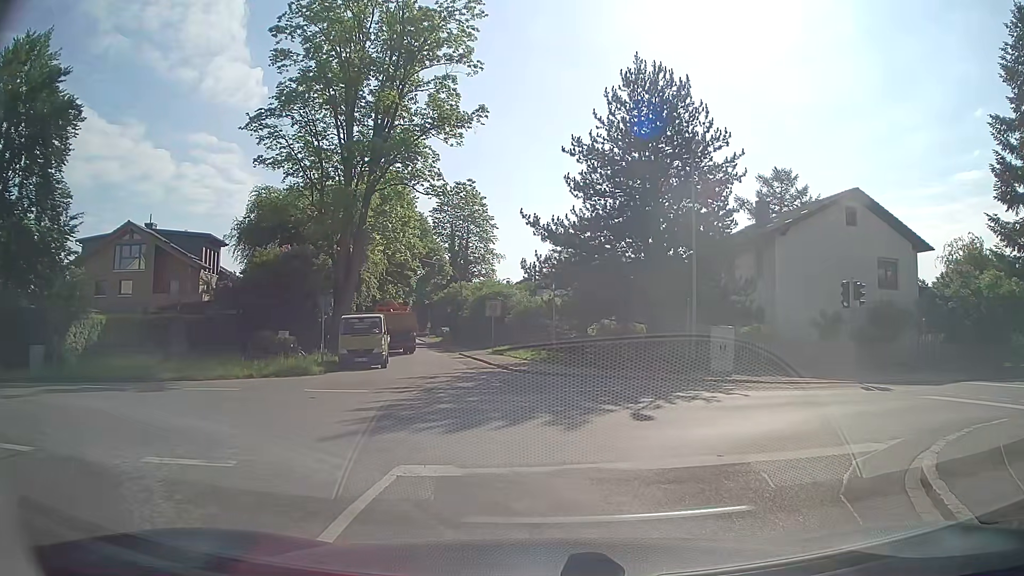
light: Day
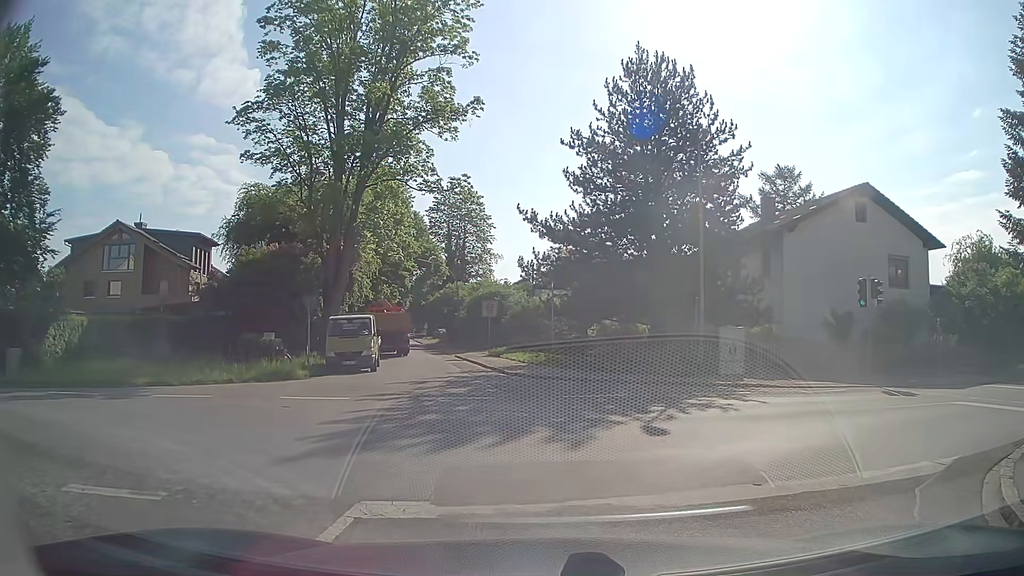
(0.0, +1.3) m; +1°
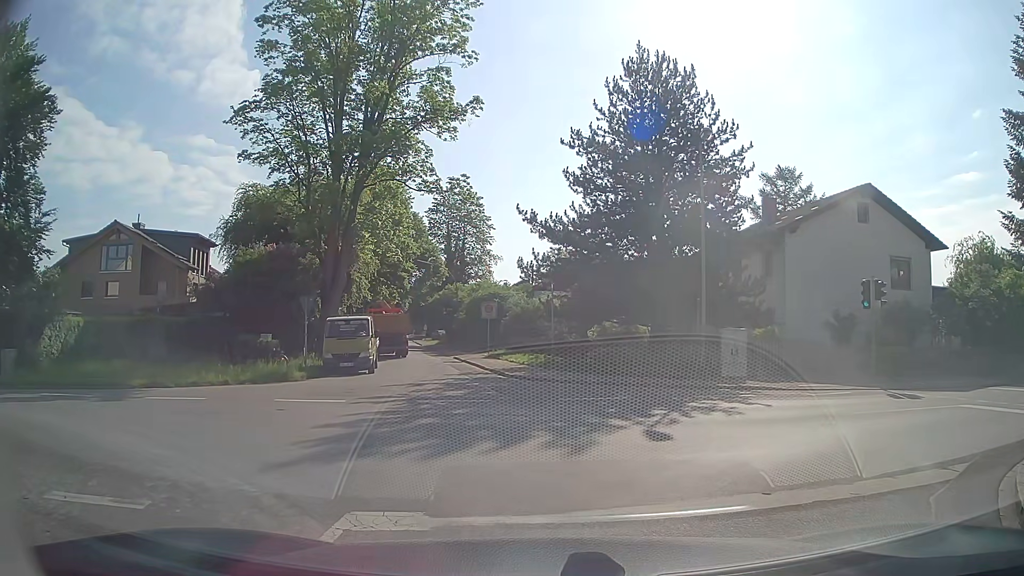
(0.0, +0.3) m; 0°
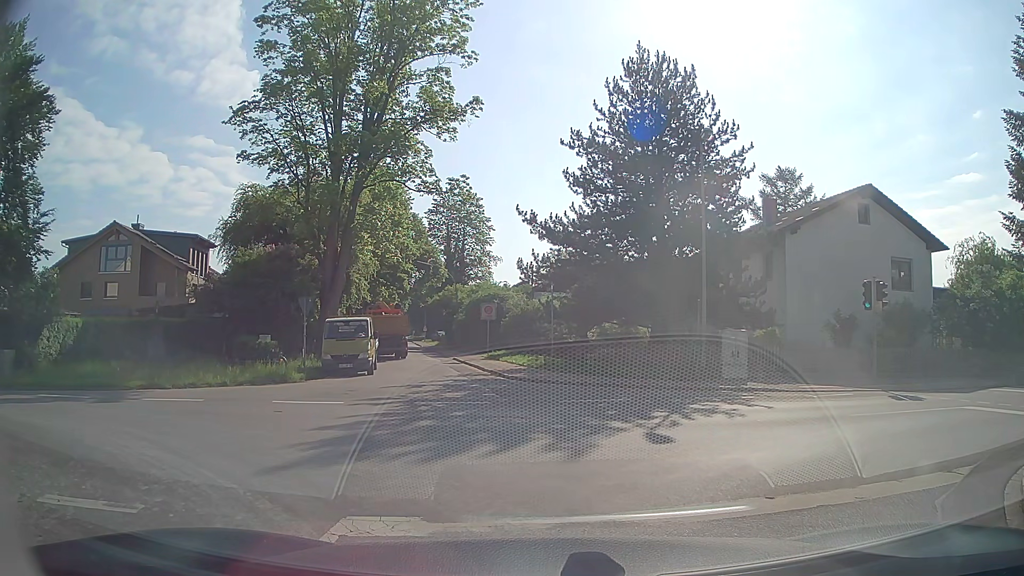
(0.0, +0.2) m; 0°
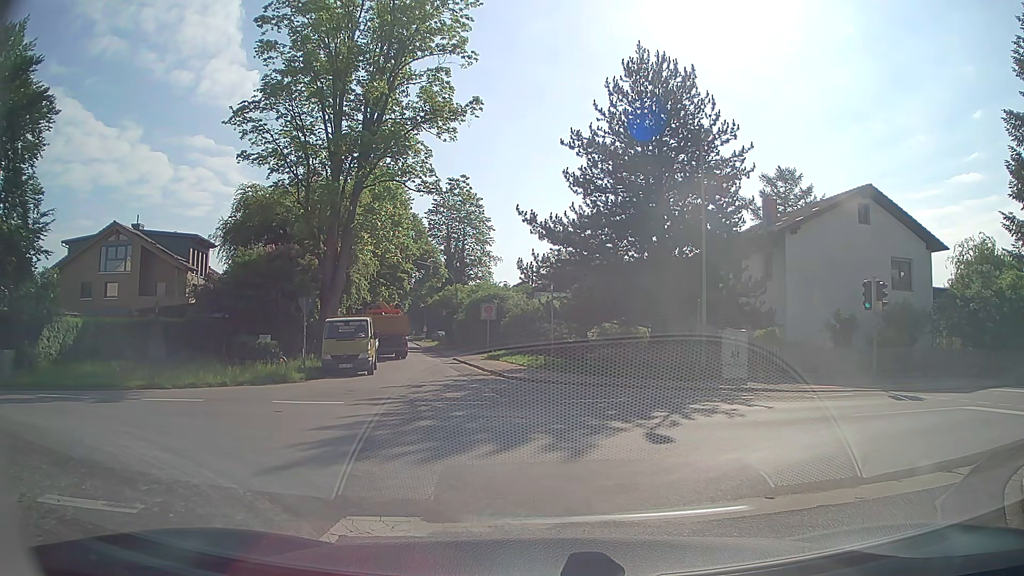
(0.0, 0.0) m; 0°
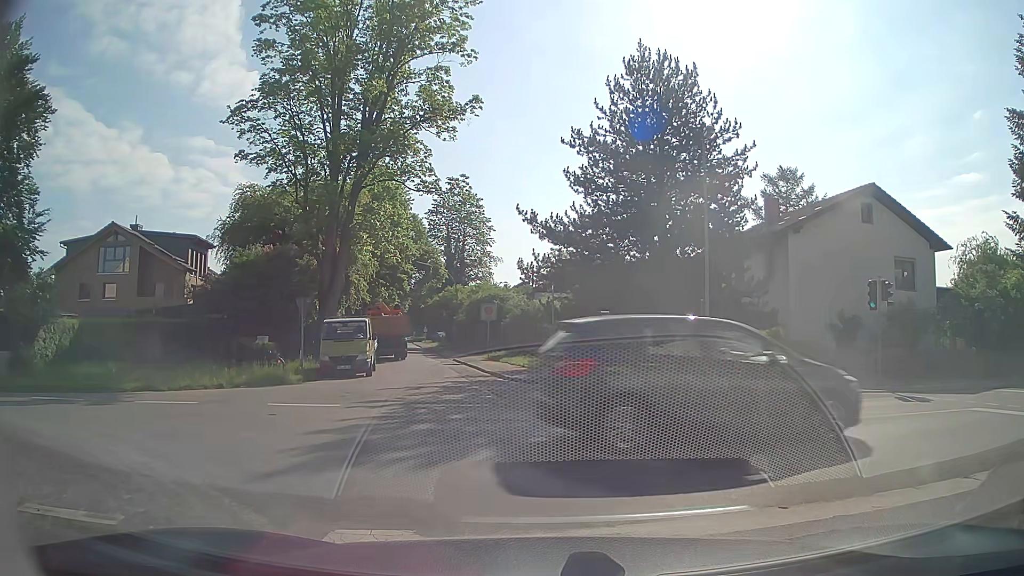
(0.0, +0.3) m; 0°
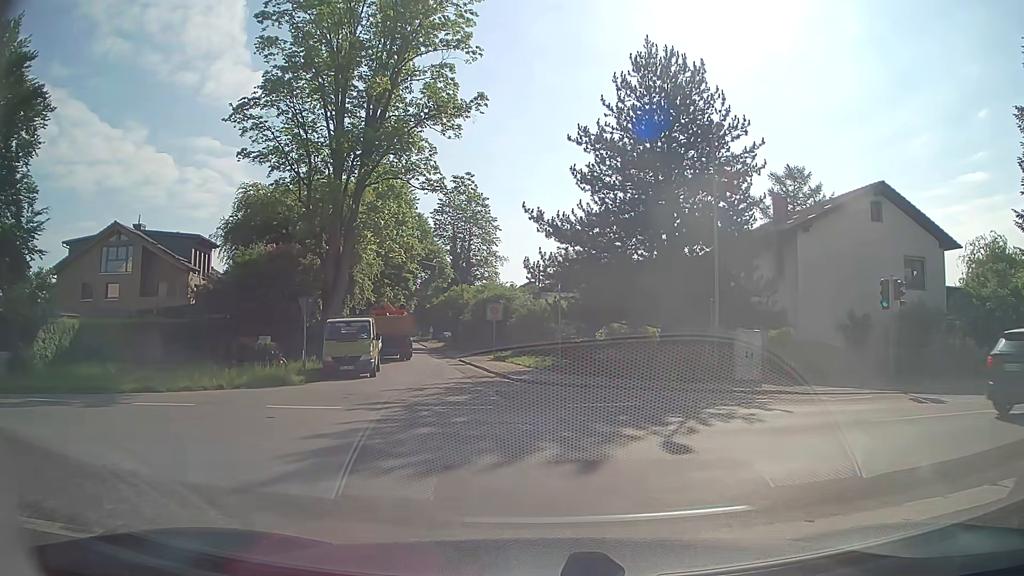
(0.0, +0.4) m; 0°
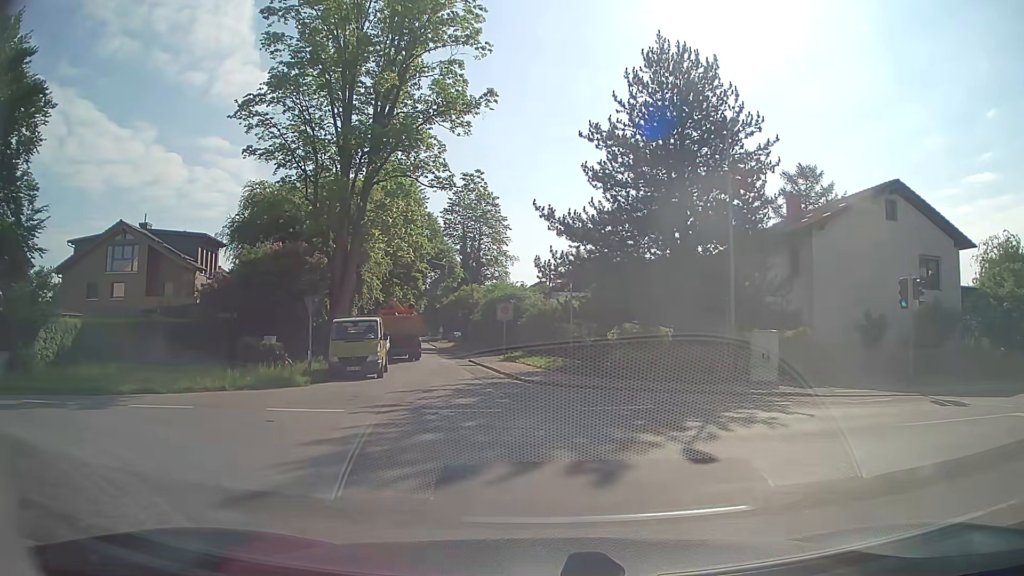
(0.0, +0.5) m; 0°
(-4, +8) (-14, +10) (-24, +9) (-34, +9) (-44, +9) (-54, +9) (-64, +9) (-74, +9) (-84, +9) (-94, +9) m
